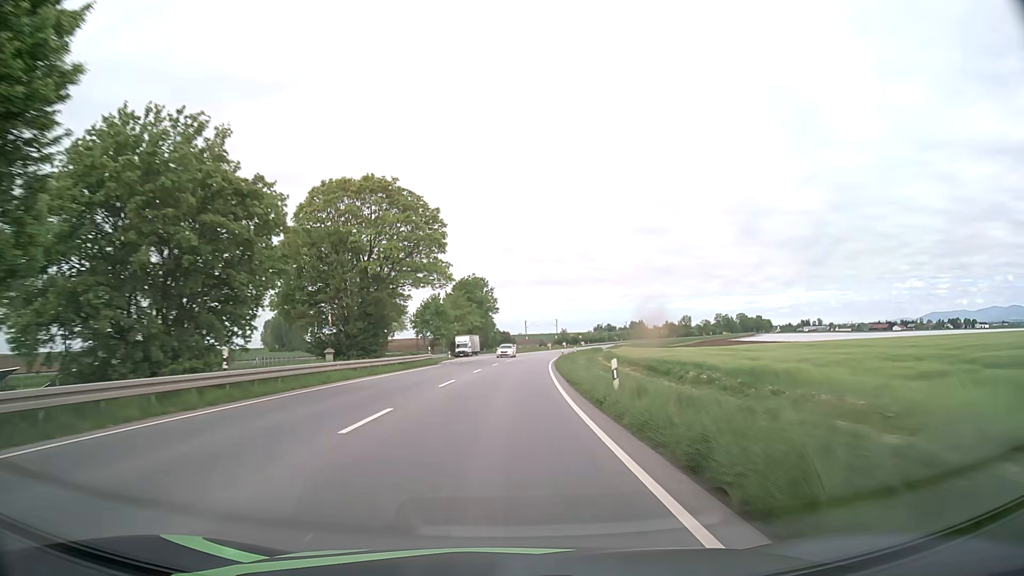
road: primary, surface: asphalt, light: Day
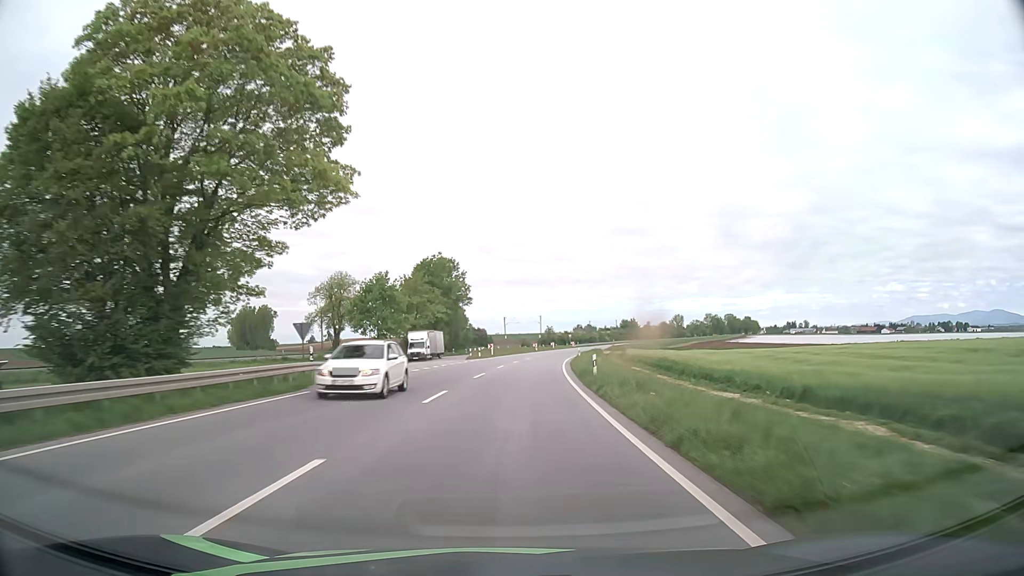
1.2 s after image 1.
(+0.4, +30.4) m; +2°
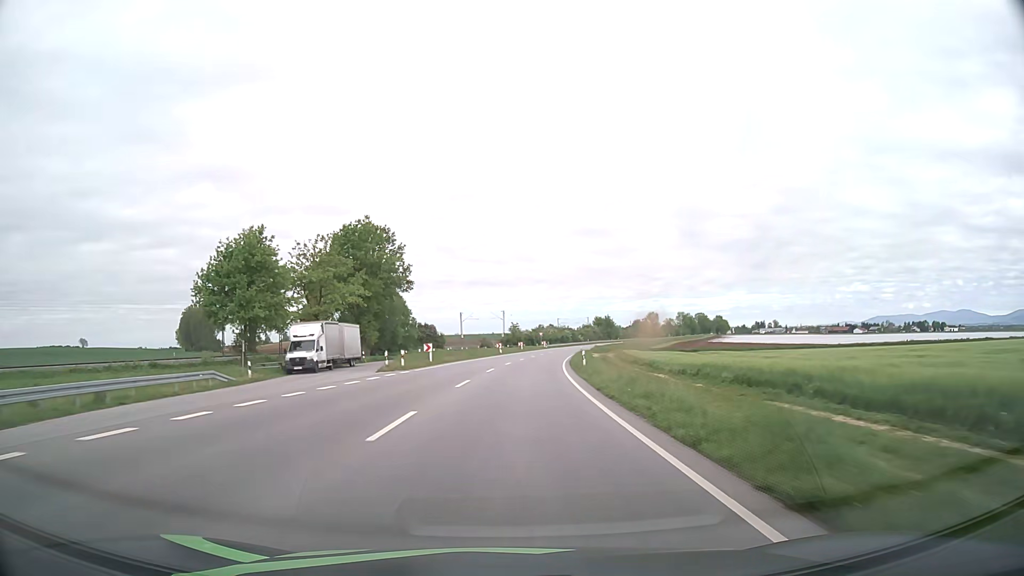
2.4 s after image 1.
(+0.9, +30.3) m; +3°
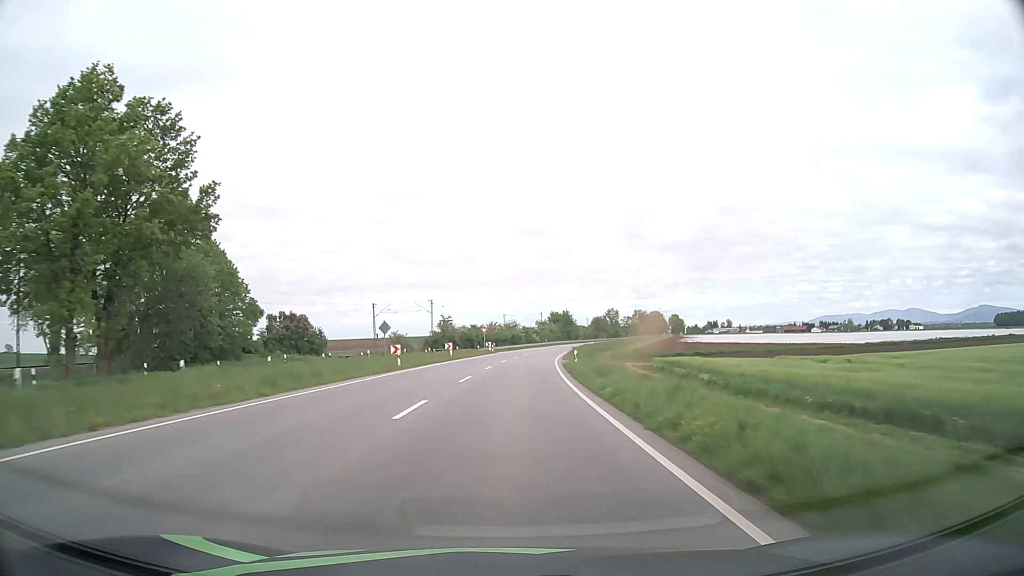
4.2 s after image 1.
(+2.2, +45.3) m; +5°
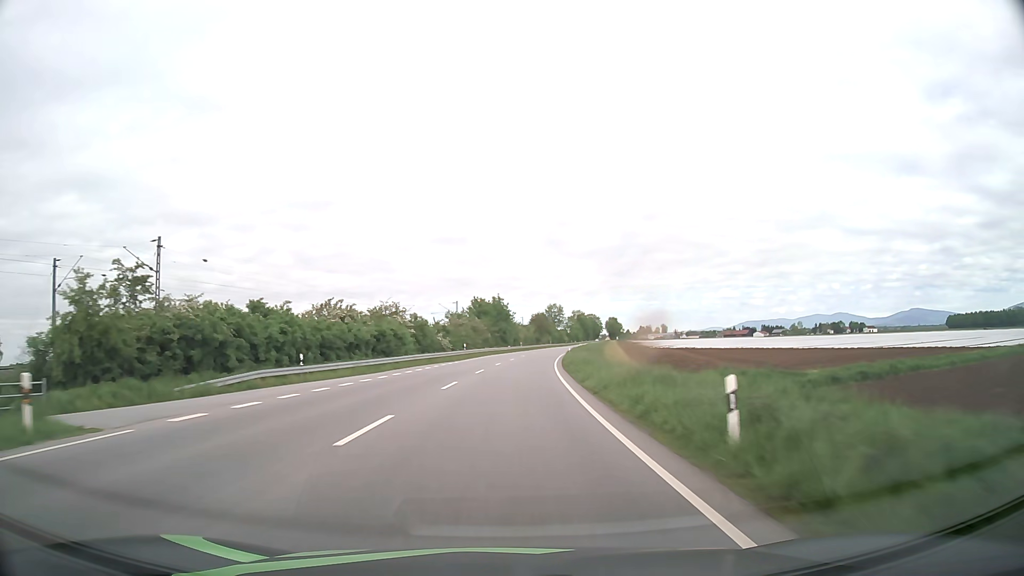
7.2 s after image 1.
(+4.5, +75.1) m; +7°
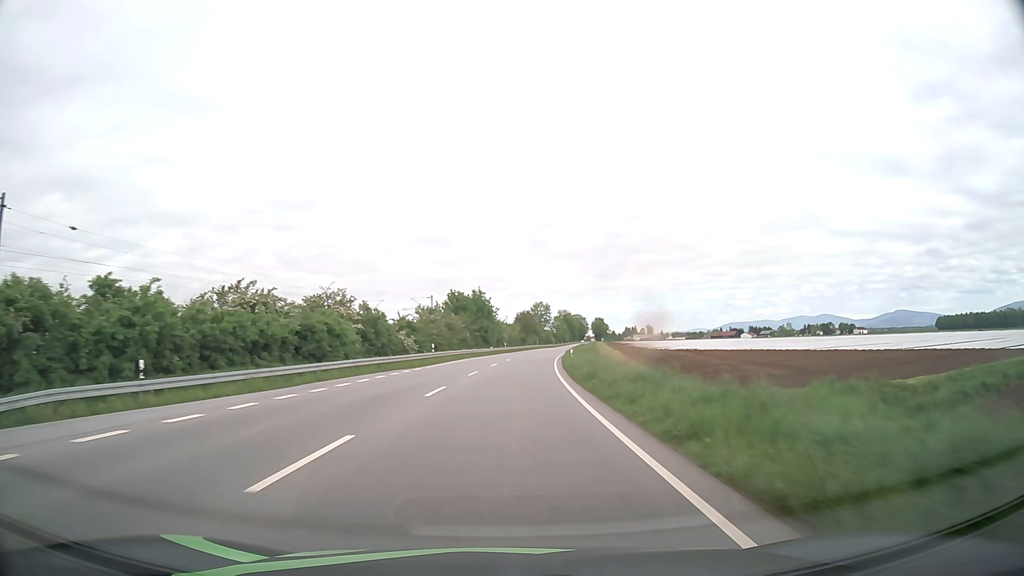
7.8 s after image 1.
(+0.2, +15.1) m; +1°
(0, +10) (0, +20) (+1, +30) (+1, +40) (+2, +50) (+3, +60) (+4, +70) (+5, +80) (+6, +90) (+7, +100) m
